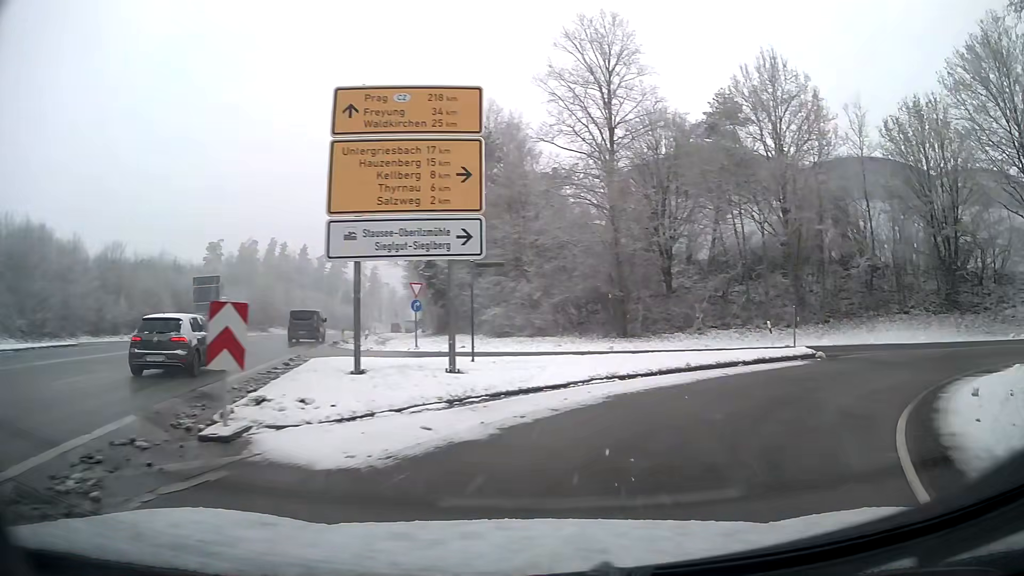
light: Day
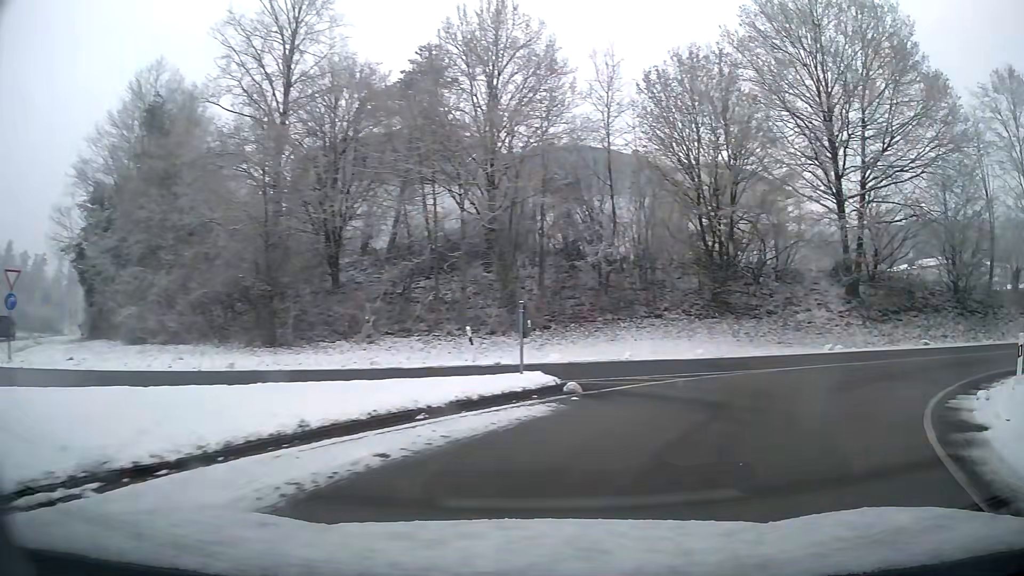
(+2.1, +9.0) m; +27°
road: primary_link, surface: asphalt
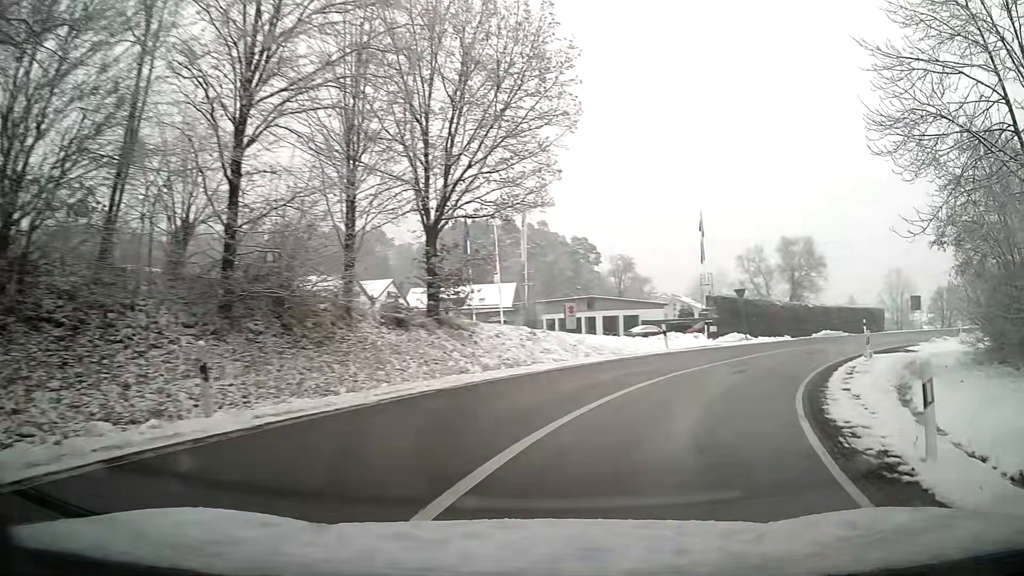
(+14.8, +18.7) m; +72°
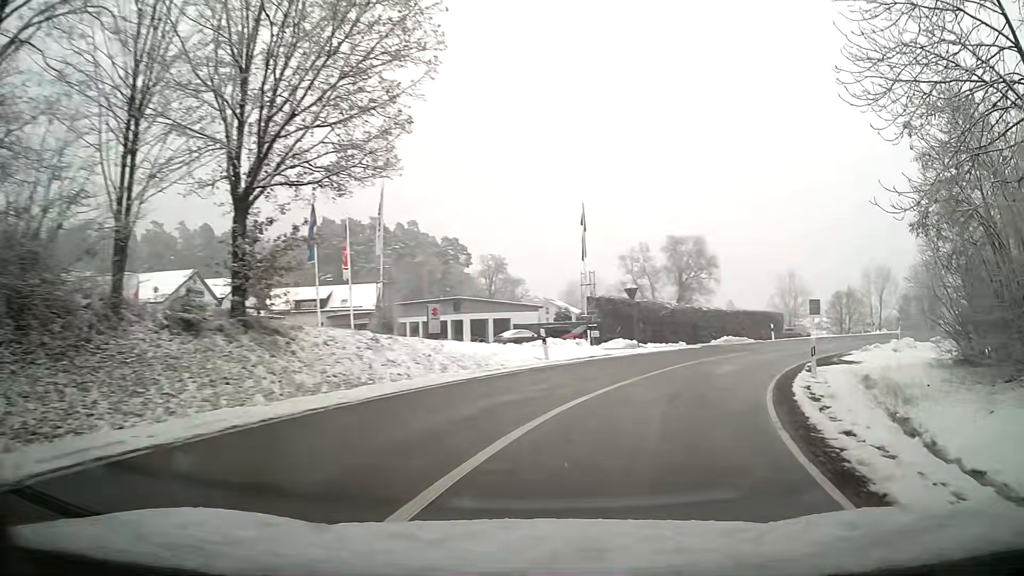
(+0.5, +5.8) m; +10°
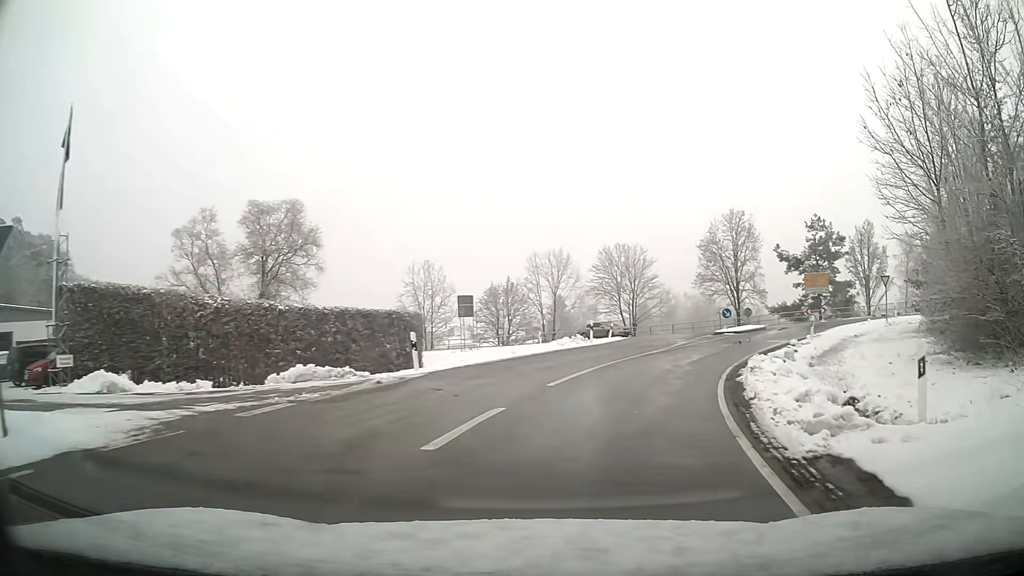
(+6.8, +23.2) m; +31°
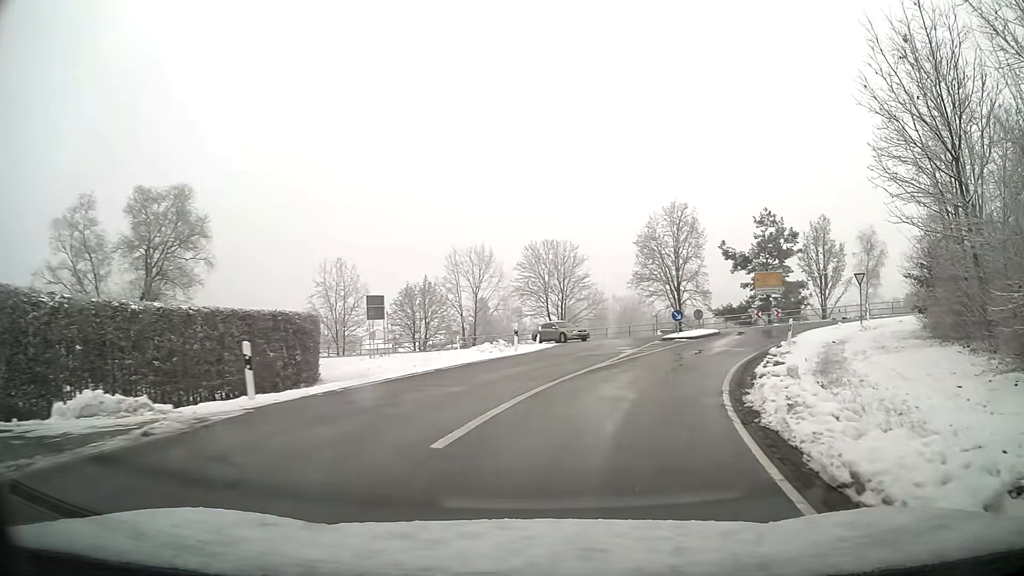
(+0.3, +6.2) m; +6°
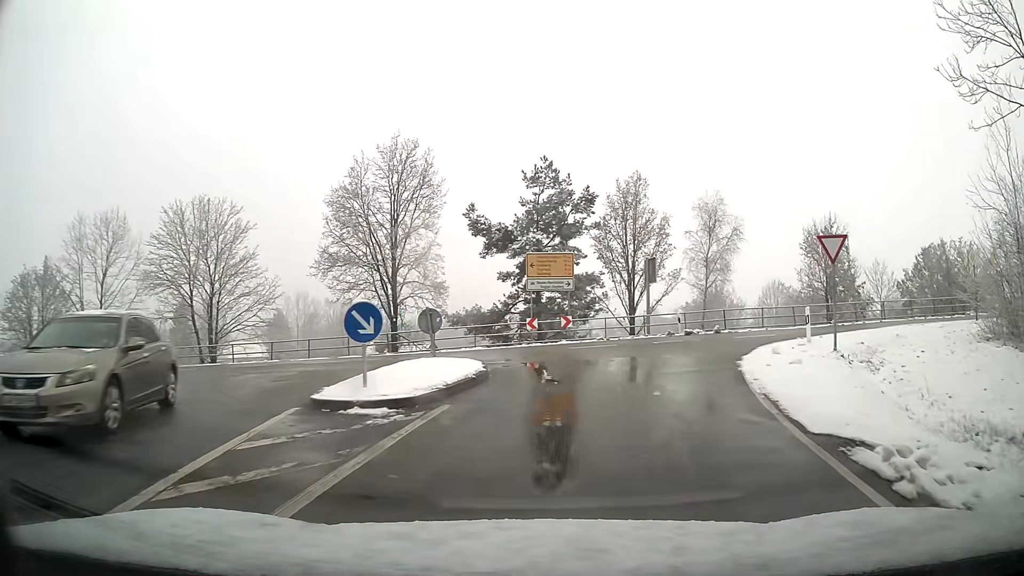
(+4.6, +22.5) m; +22°
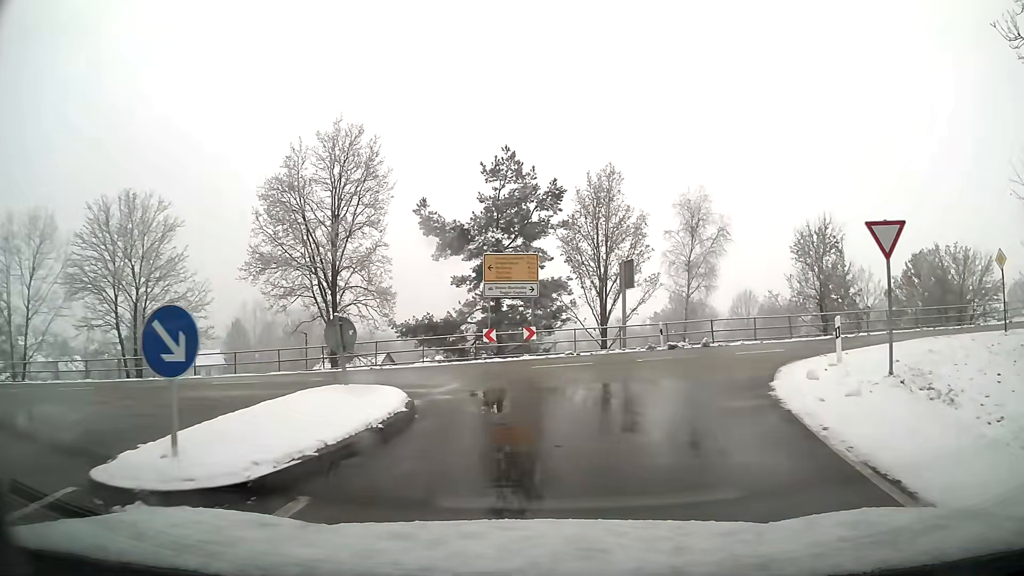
(+0.1, +4.3) m; +3°
